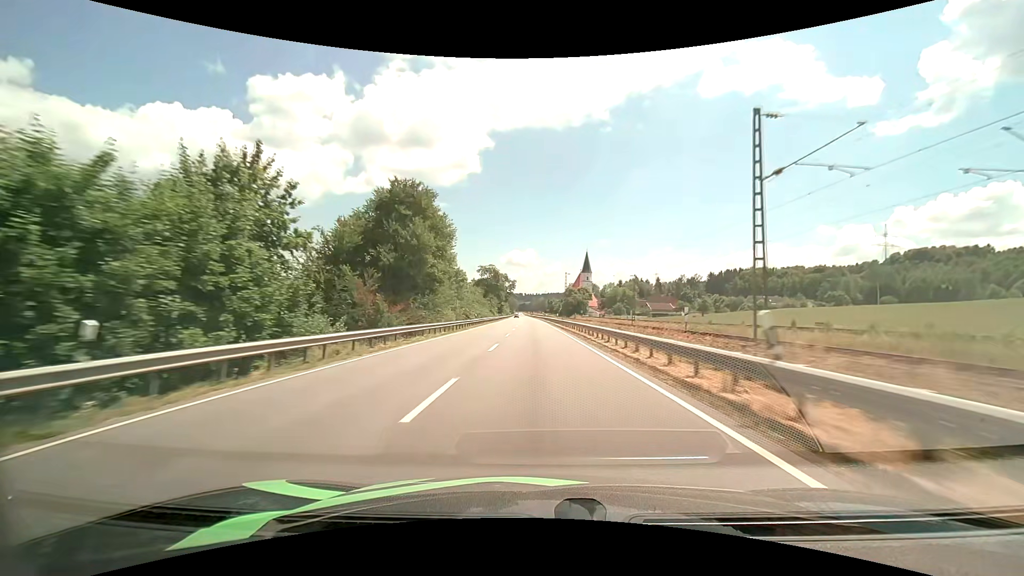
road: primary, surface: asphalt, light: Day
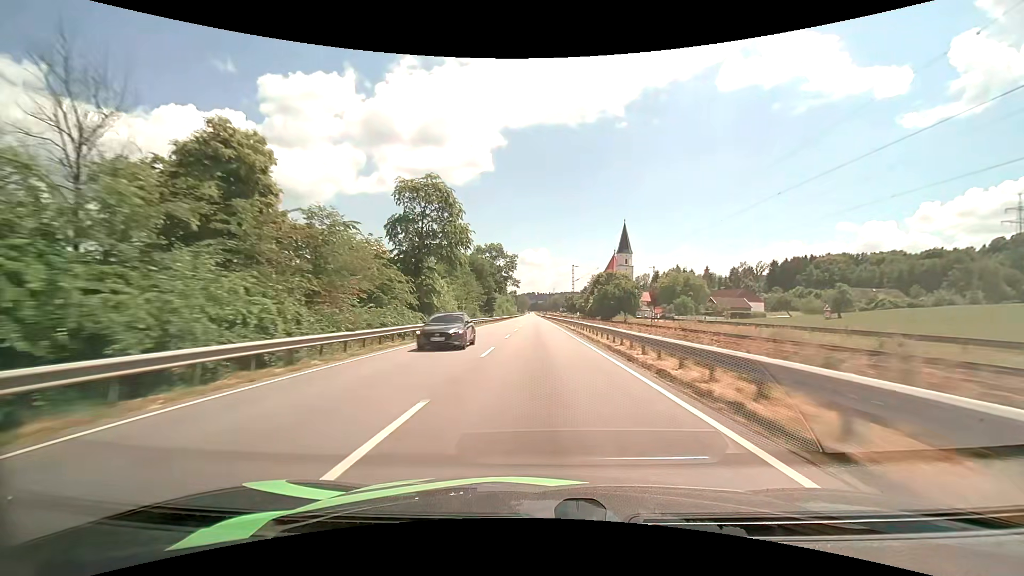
(-1.1, +75.2) m; -2°
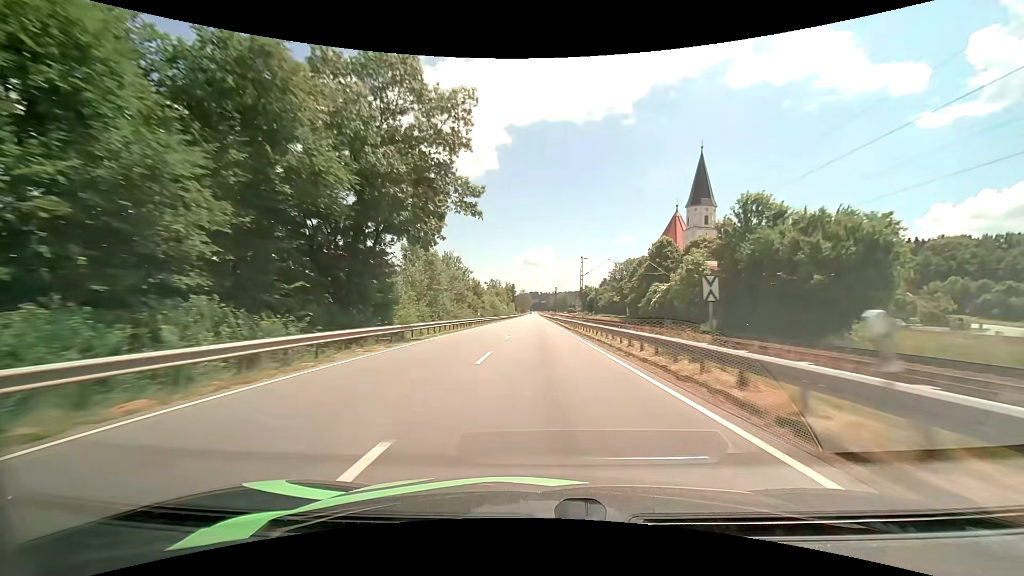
(-0.6, +75.0) m; 0°
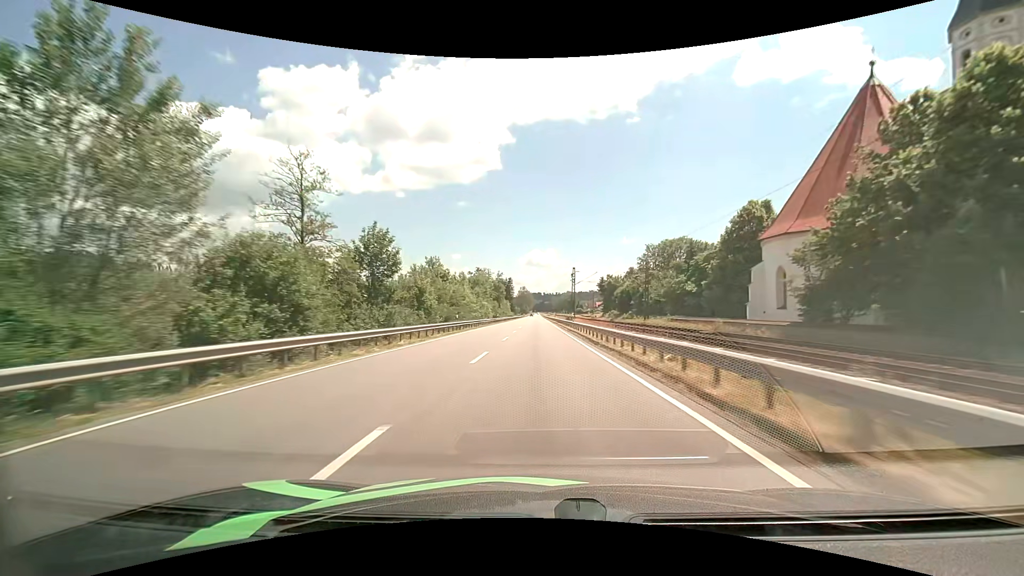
(0.0, +59.8) m; 0°
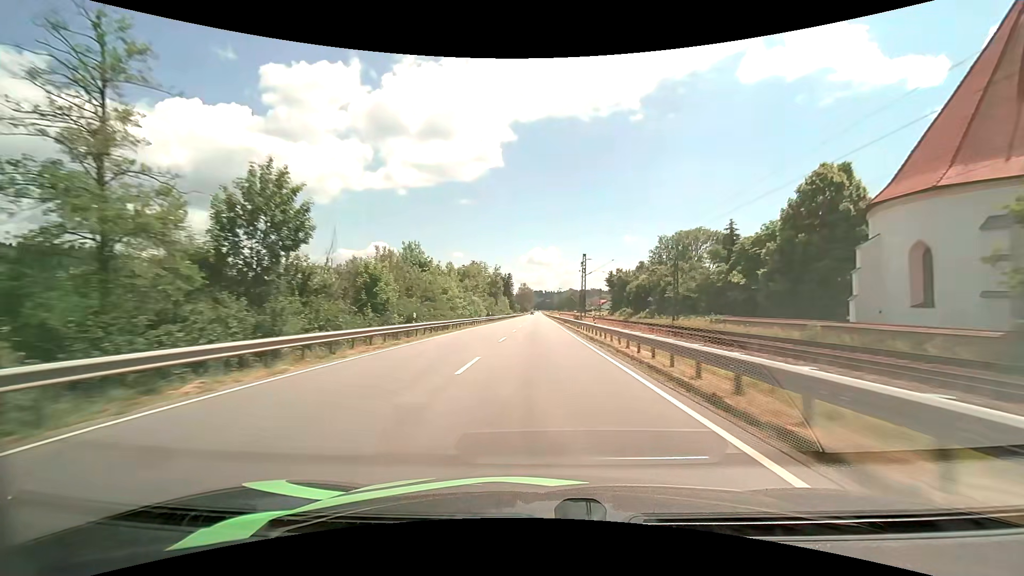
(0.0, +14.9) m; 0°
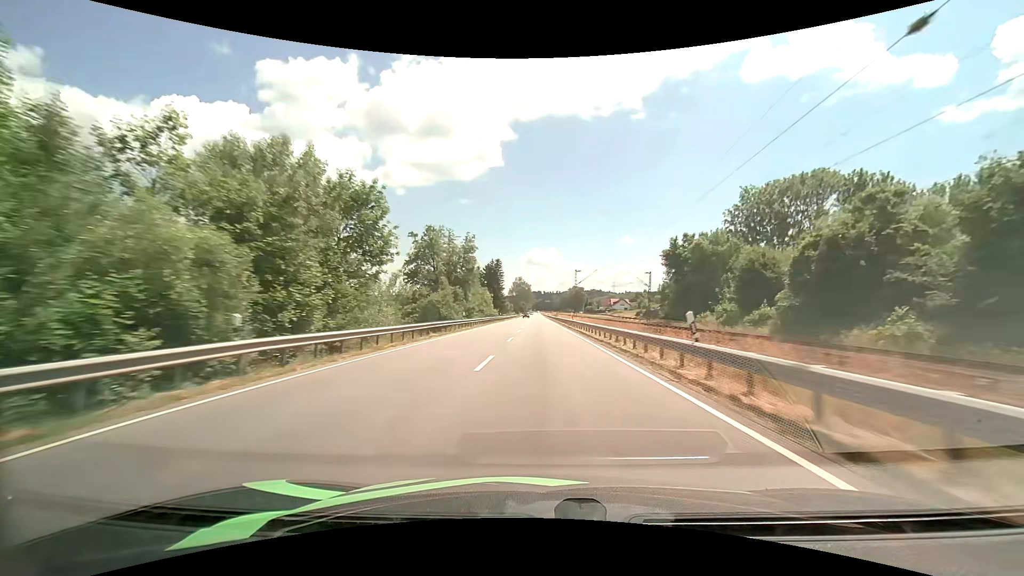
(-0.2, +59.9) m; 0°
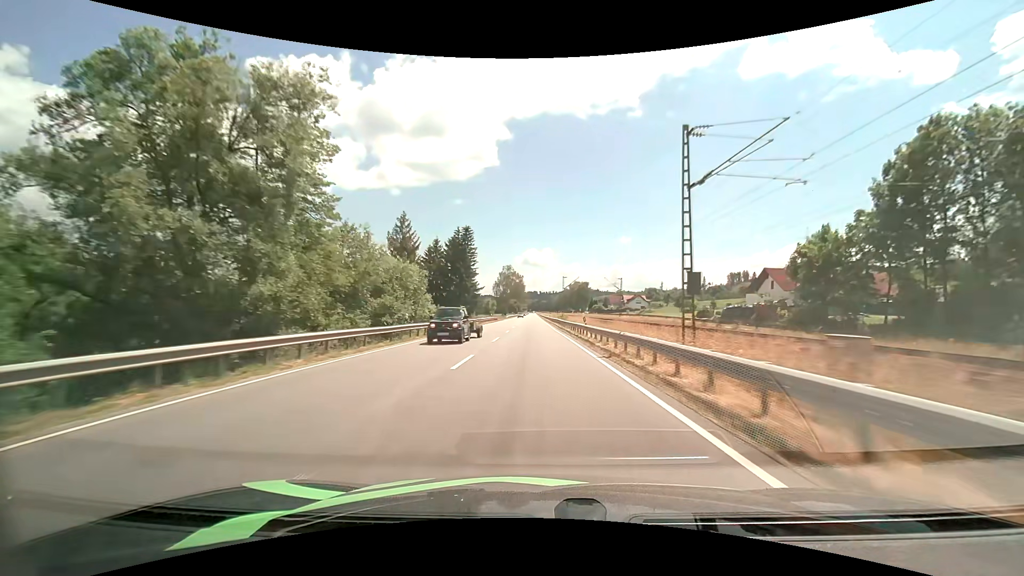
(+0.4, +59.9) m; 0°
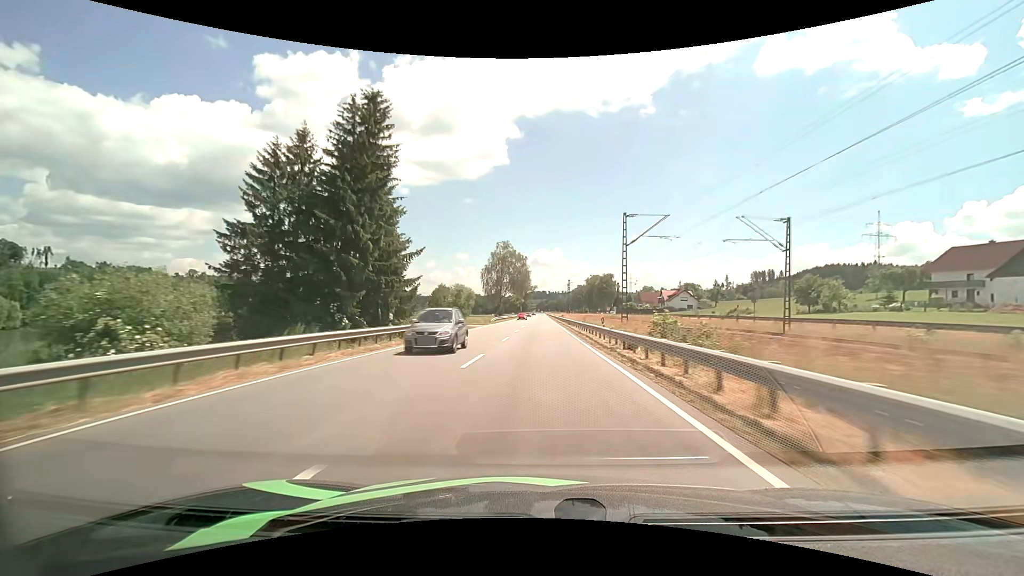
(-0.6, +60.2) m; -1°
(0, +10) (0, +20) (0, +30) (0, +40) (0, +50) (0, +60) (0, +70) (0, +80) (+1, +90) (+1, +100) m
